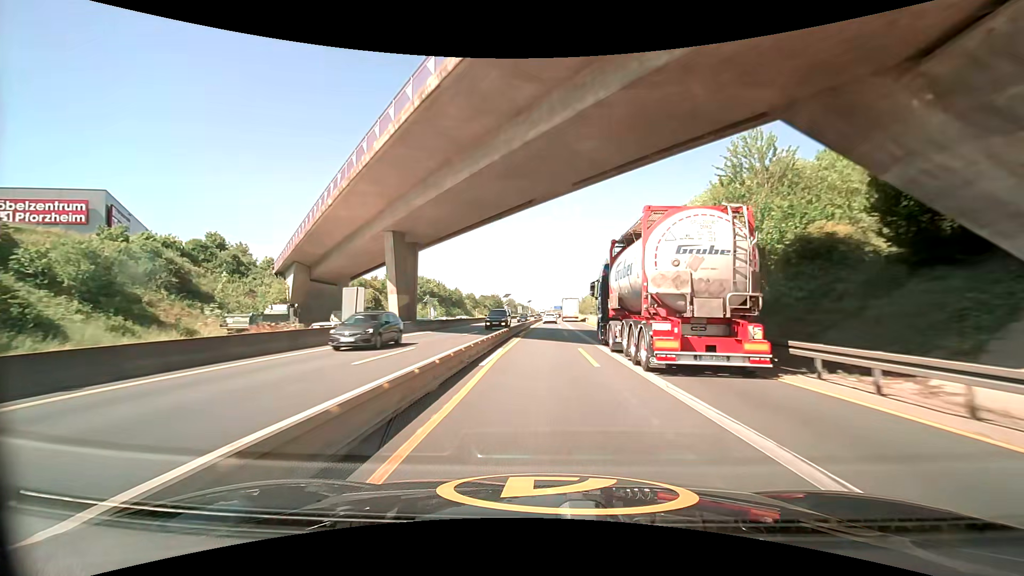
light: Day
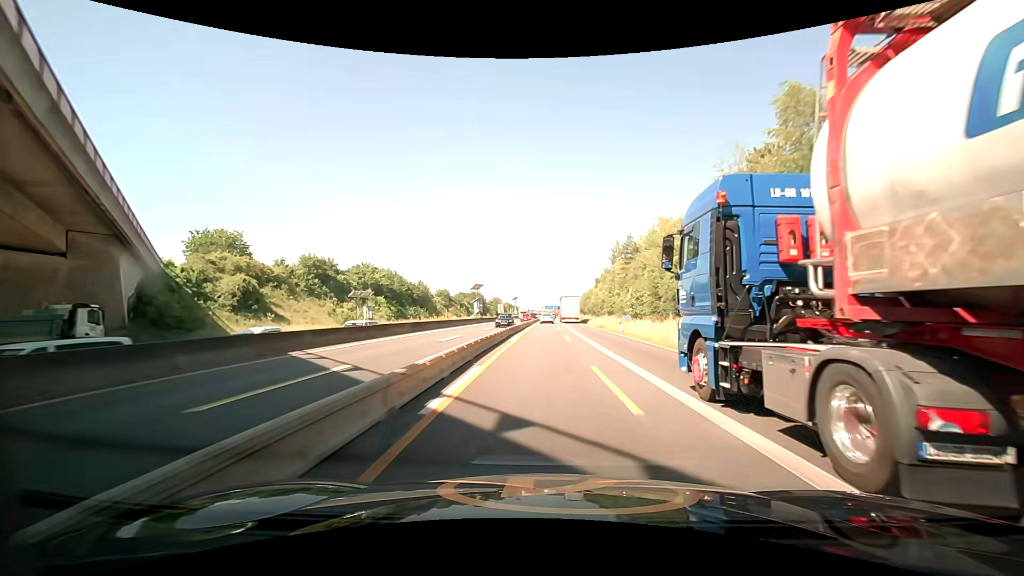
(+0.4, +42.2) m; +1°
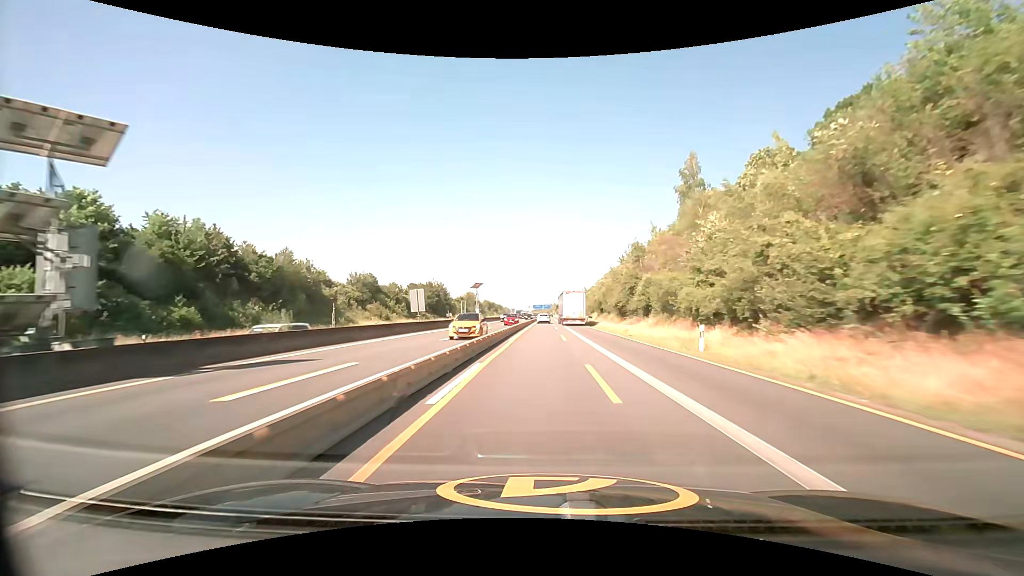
(+1.3, +71.1) m; +2°
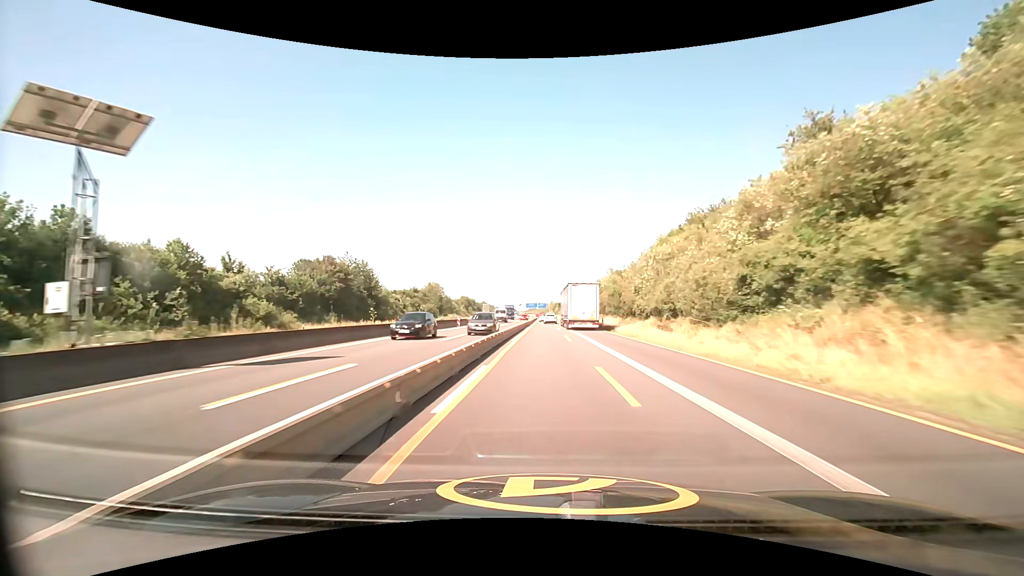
(+0.3, +72.6) m; +1°
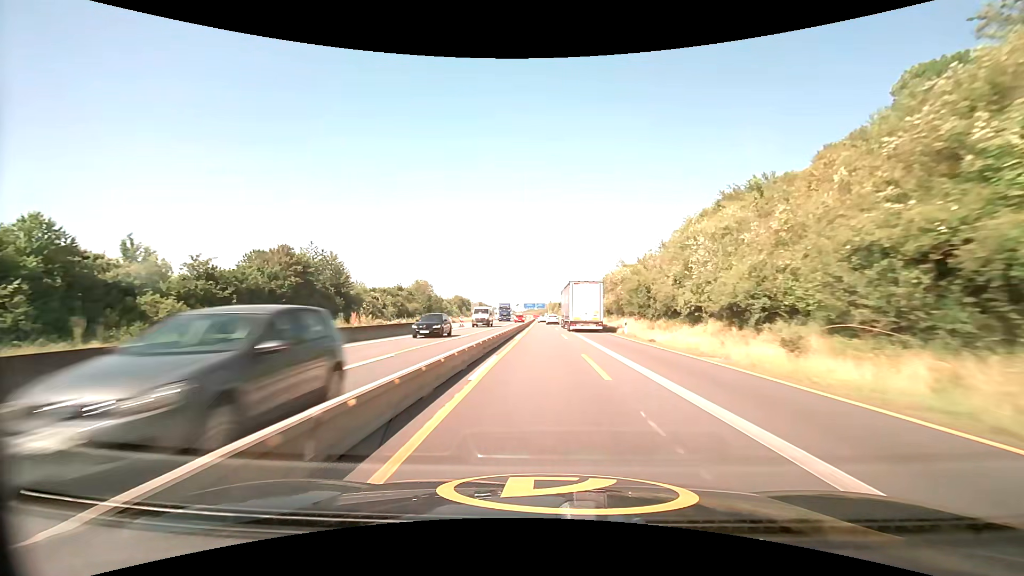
(0.0, +14.6) m; 0°
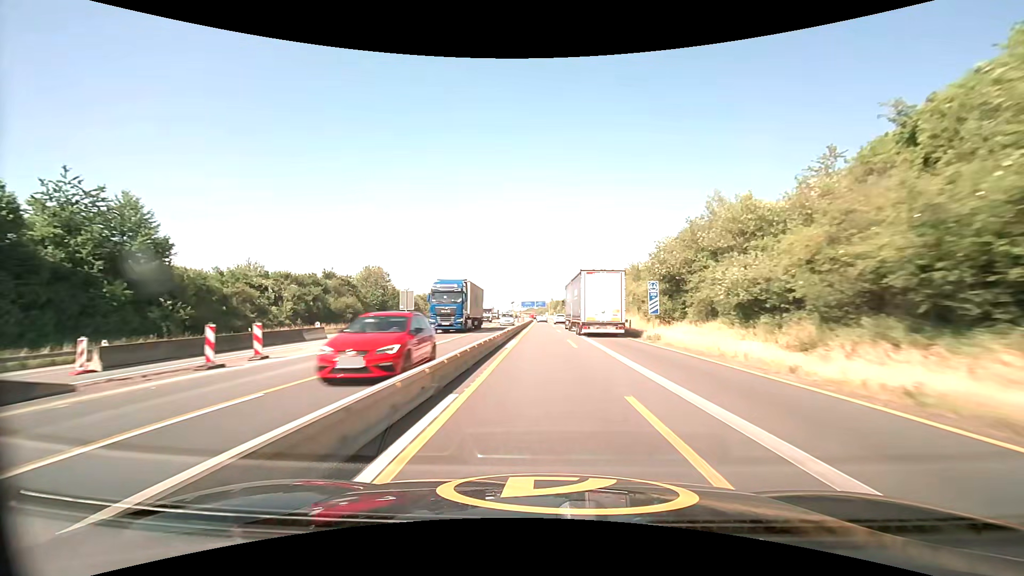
(+0.2, +43.8) m; 0°
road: motorway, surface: asphalt
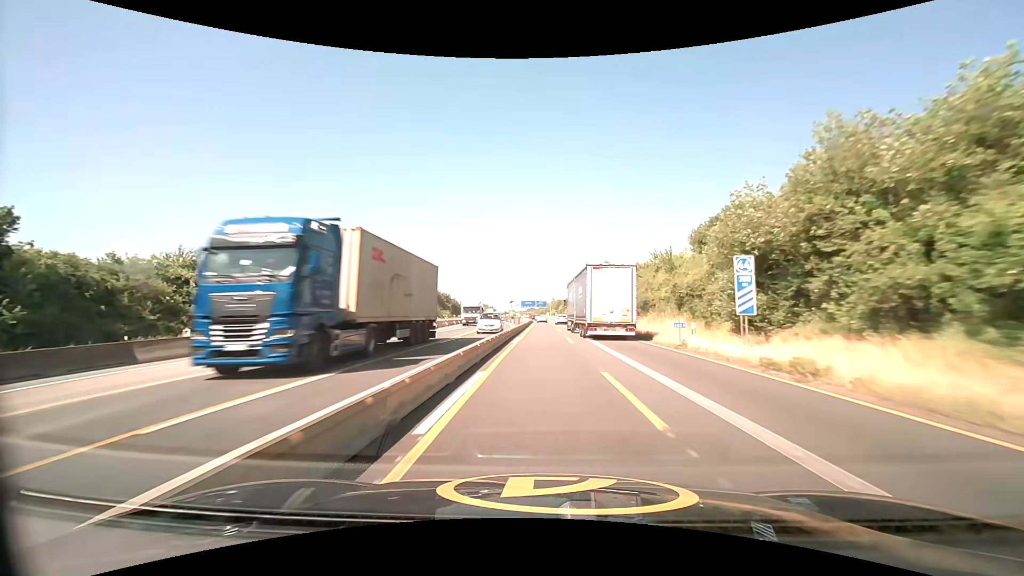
(0.0, +14.7) m; 0°
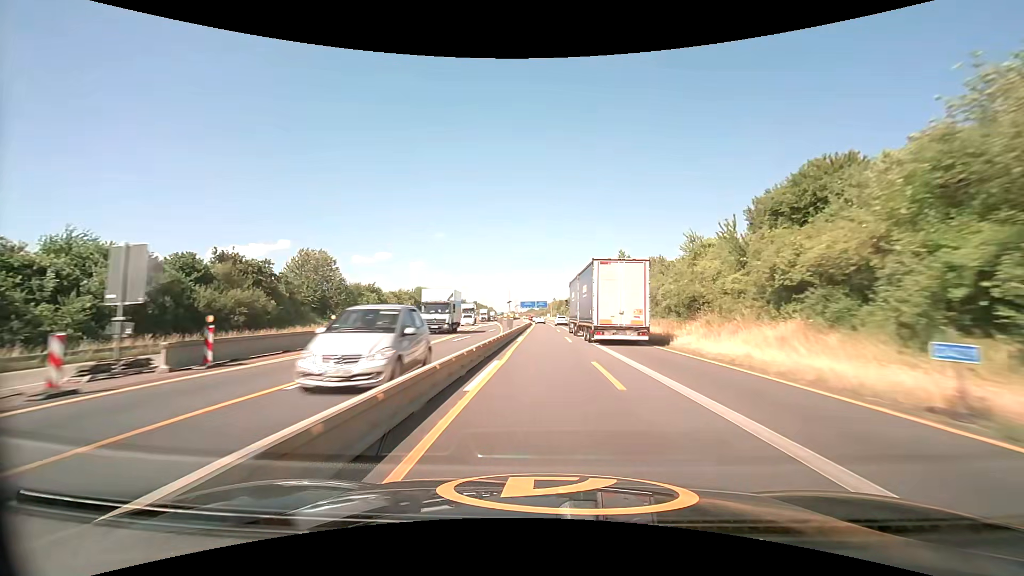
(0.0, +14.8) m; 0°
(0, +10) (0, +20) (0, +30) (0, +40) (0, +50) (0, +60) (0, +70) (0, +80) (0, +90) (-1, +100) m
